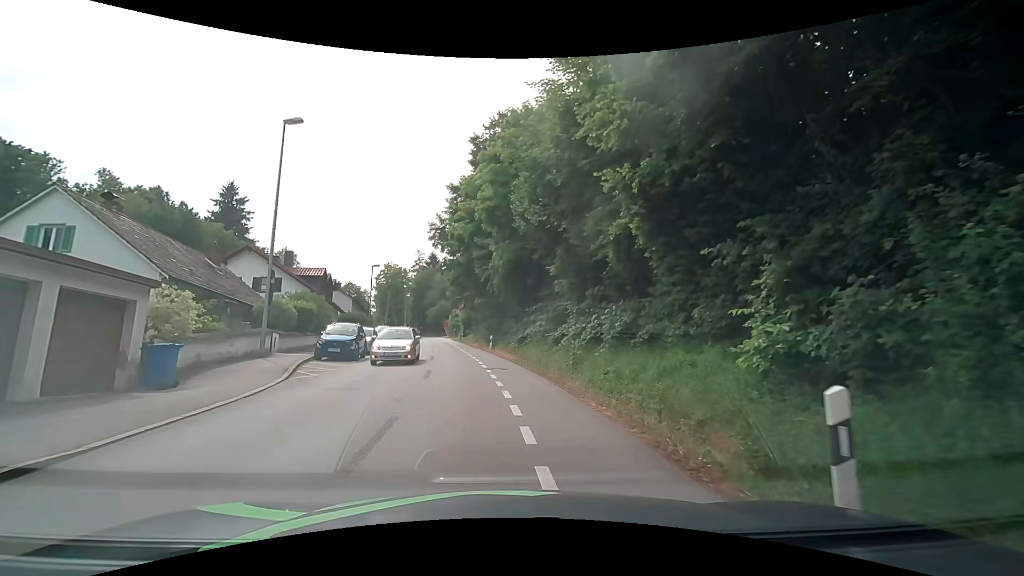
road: tertiary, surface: asphalt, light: Day
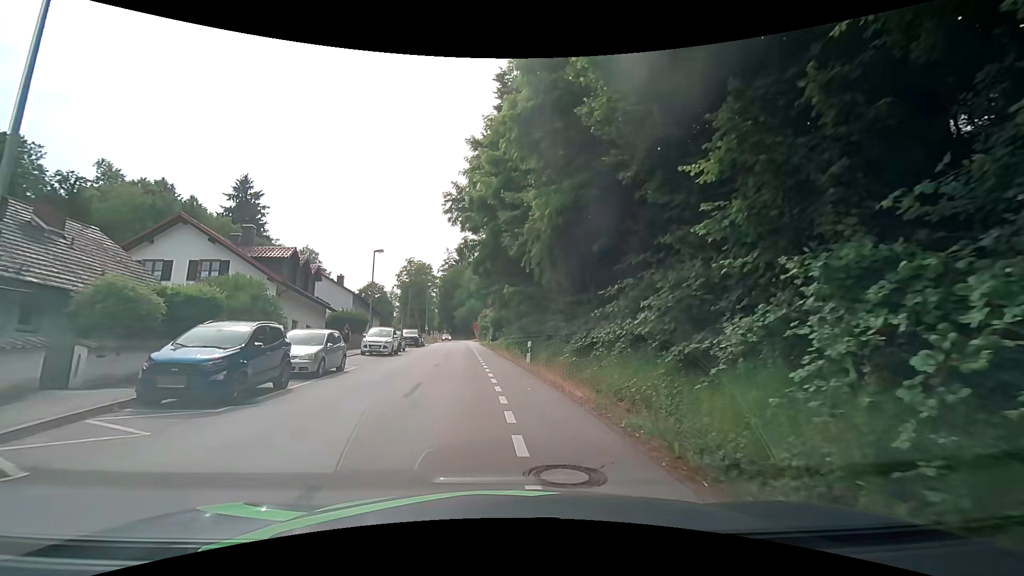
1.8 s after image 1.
(-0.6, +12.5) m; -3°
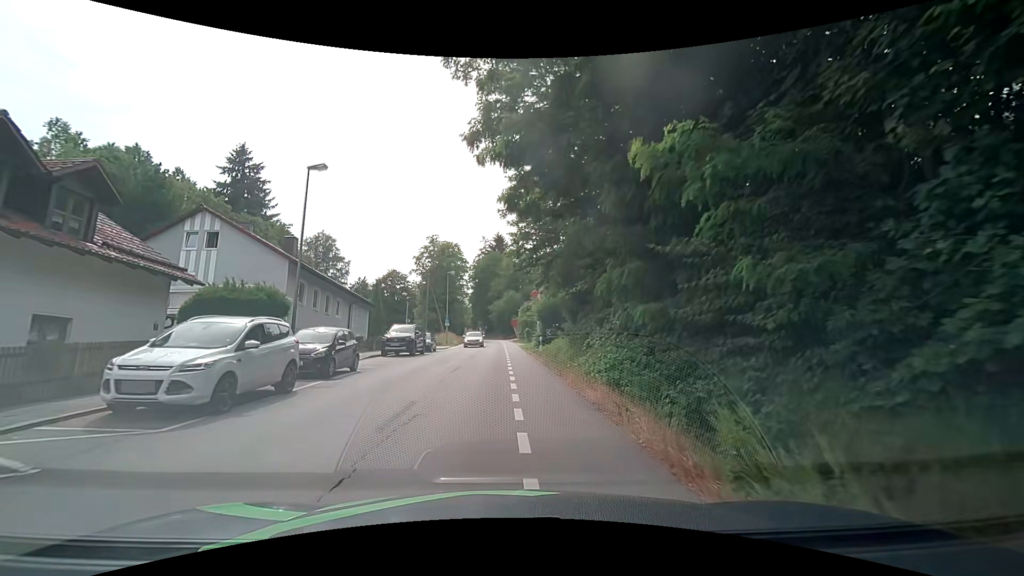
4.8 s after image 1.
(-1.5, +22.0) m; -6°
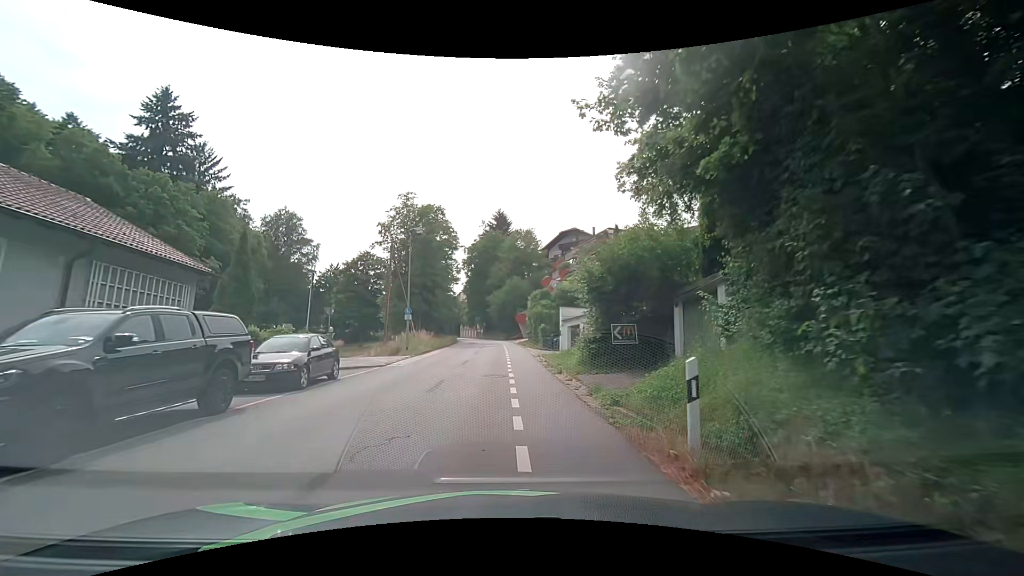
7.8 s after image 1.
(0.0, +22.7) m; 0°
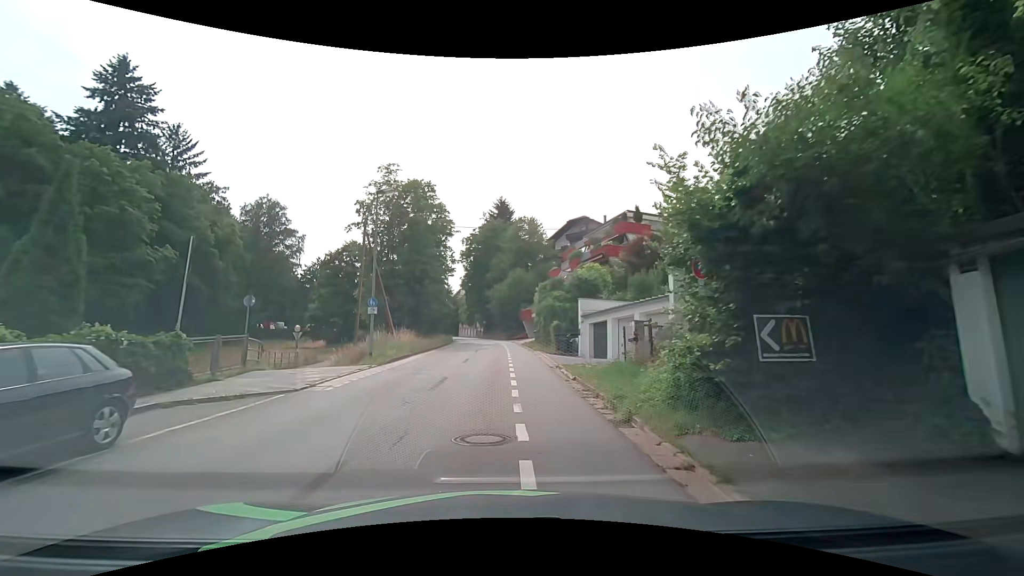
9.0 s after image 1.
(-0.1, +8.8) m; 0°
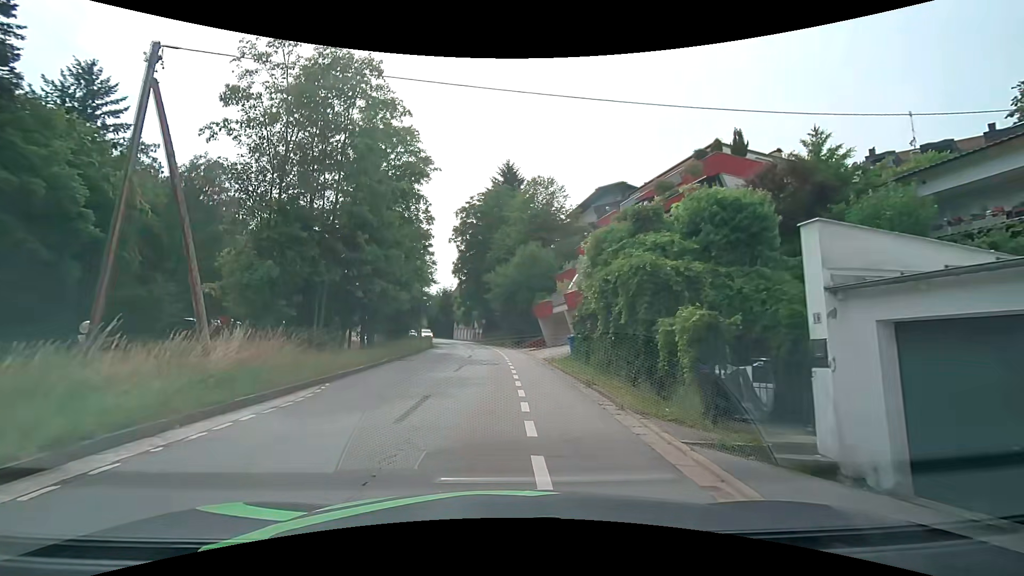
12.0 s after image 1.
(-0.2, +21.8) m; -1°
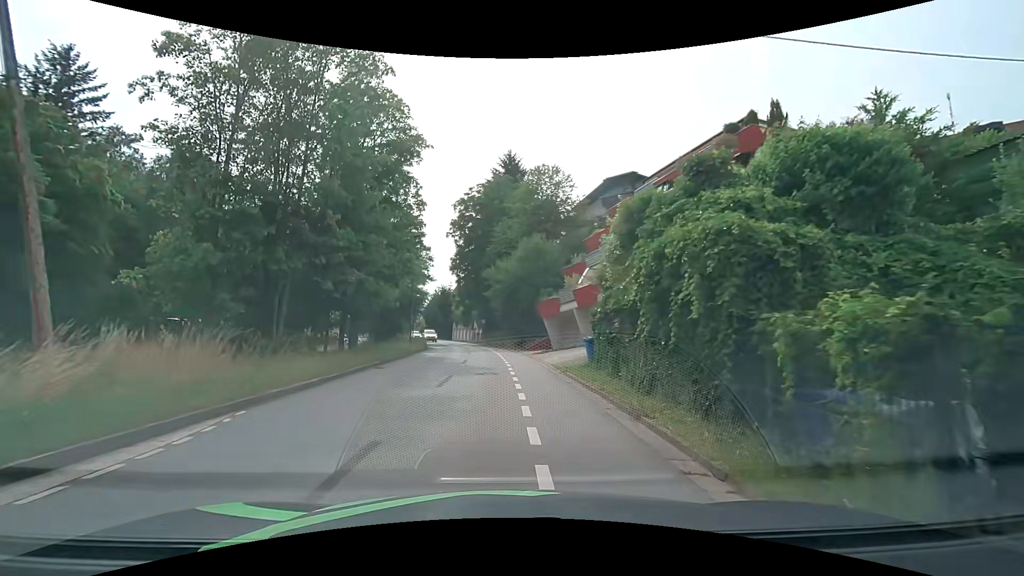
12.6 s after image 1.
(0.0, +4.3) m; +1°
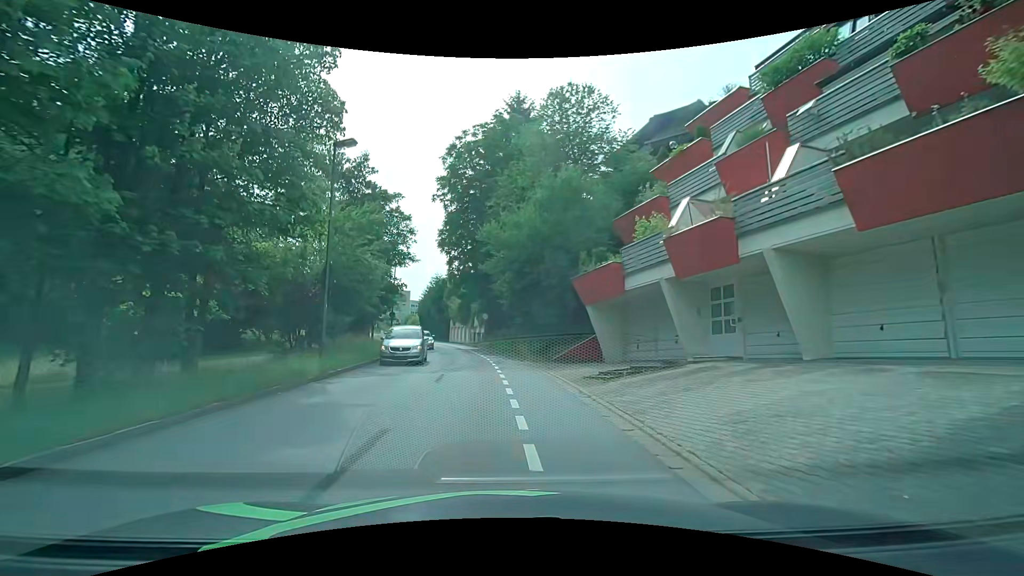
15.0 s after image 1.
(-0.3, +17.2) m; -1°
(0, +10) (-1, +20) (-2, +30) (-4, +40) (-6, +50) (-8, +59) (-11, +69) (-14, +78) (-17, +88) (-21, +97) m
